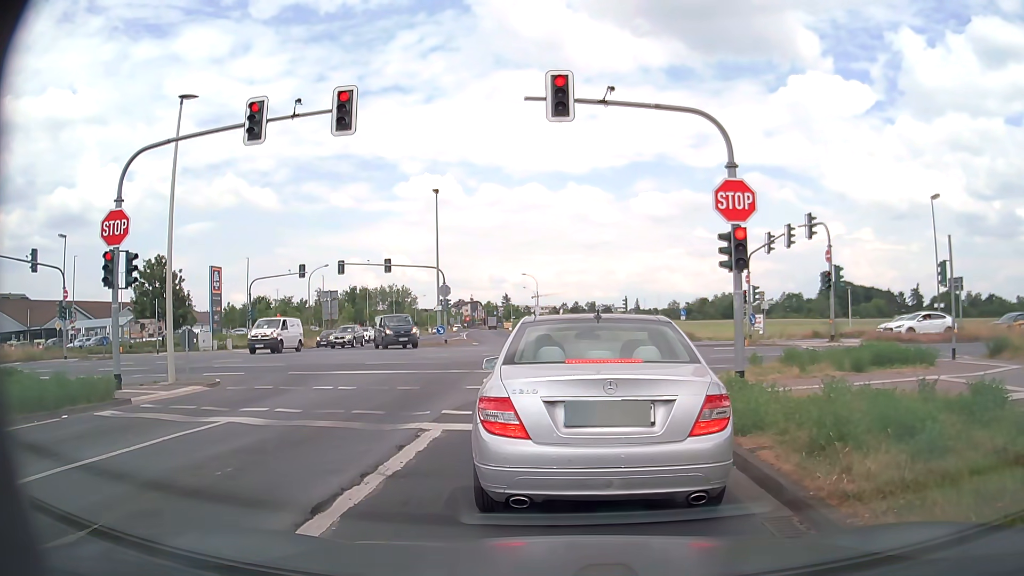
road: tertiary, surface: asphalt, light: Day
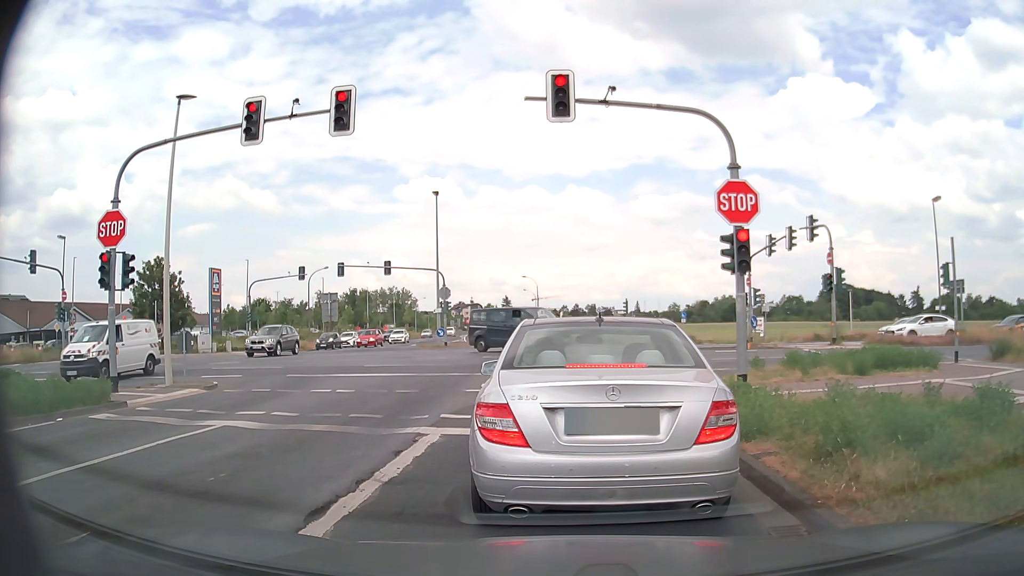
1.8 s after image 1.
(0.0, +0.2) m; 0°
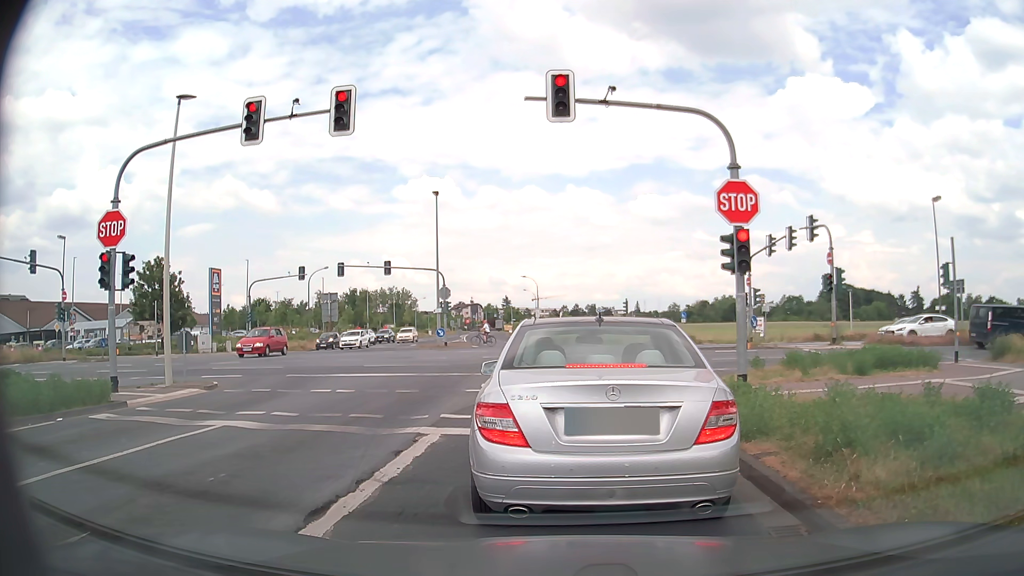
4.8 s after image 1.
(0.0, 0.0) m; 0°
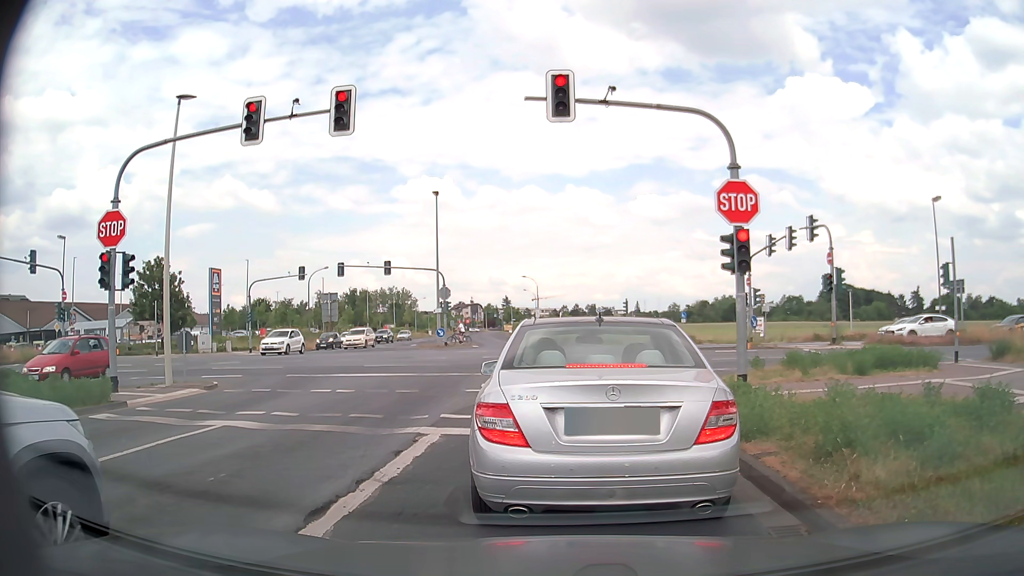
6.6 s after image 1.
(0.0, 0.0) m; 0°
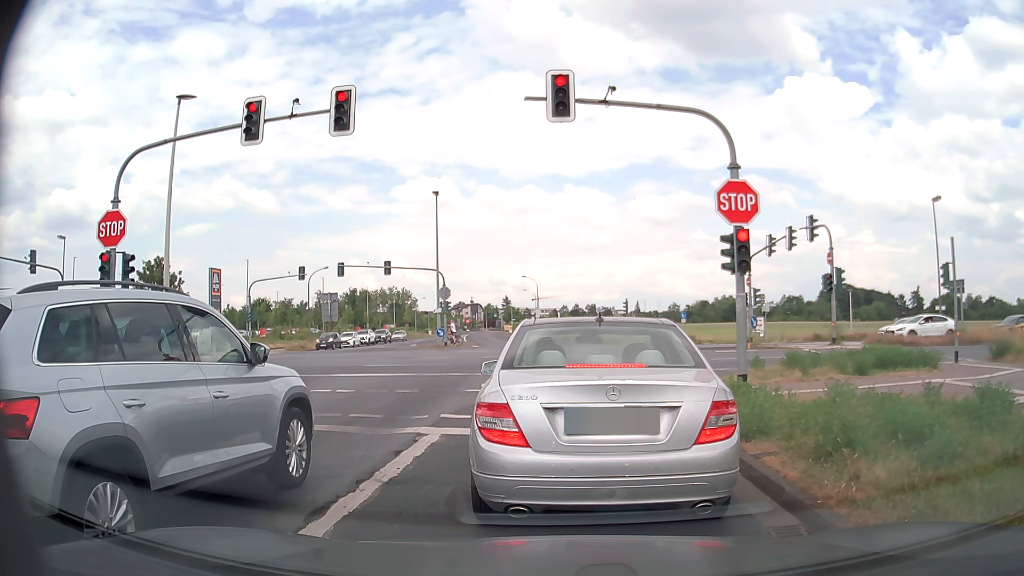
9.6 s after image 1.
(0.0, 0.0) m; 0°
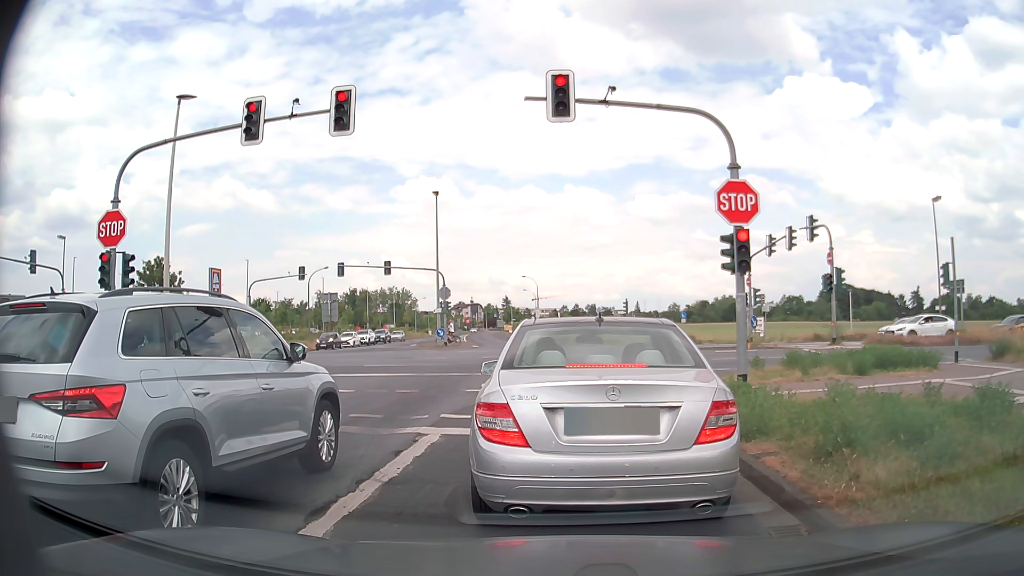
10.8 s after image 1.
(0.0, 0.0) m; 0°
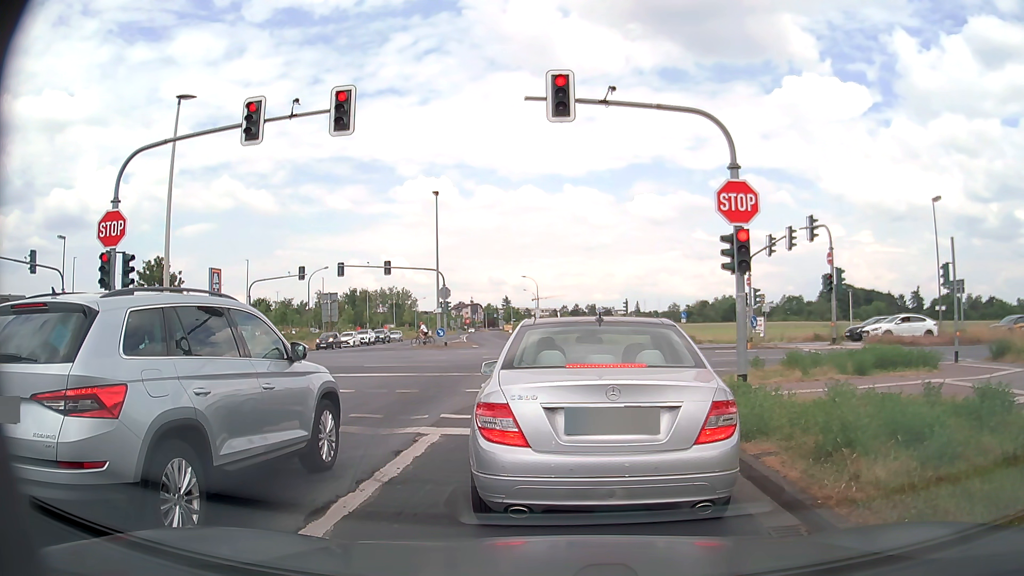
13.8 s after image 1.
(0.0, 0.0) m; 0°
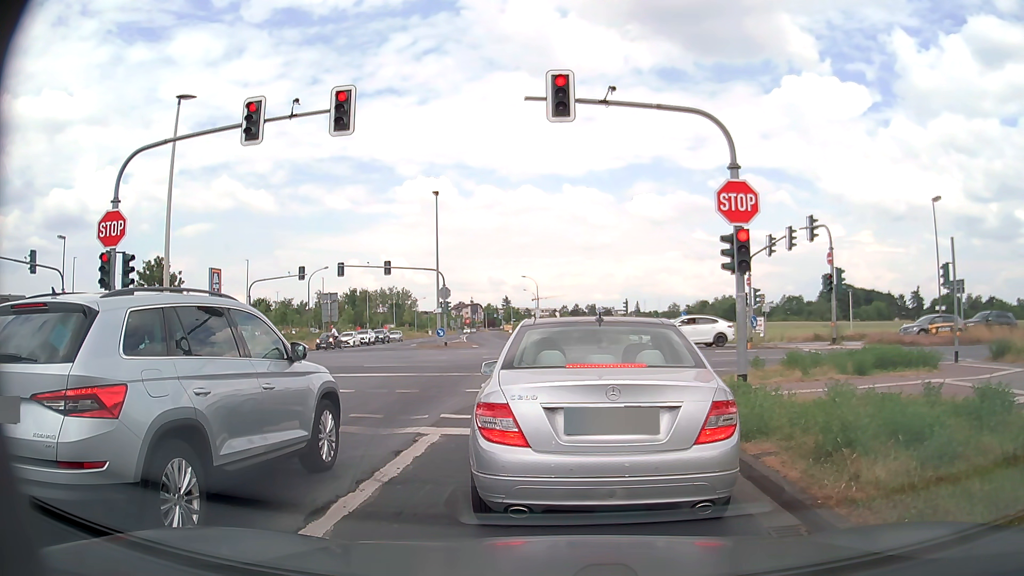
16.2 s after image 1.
(0.0, 0.0) m; 0°
